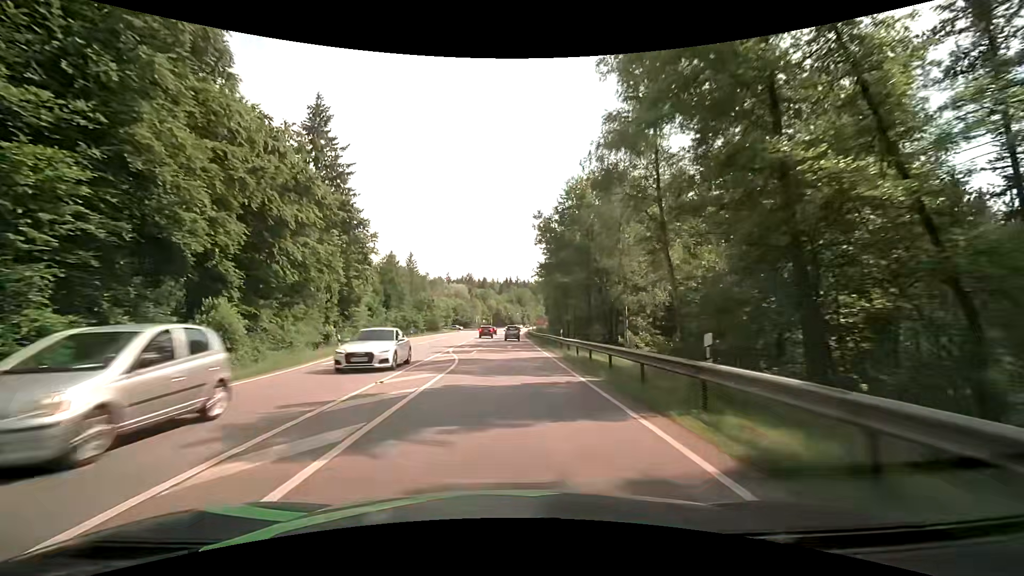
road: secondary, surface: asphalt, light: Day
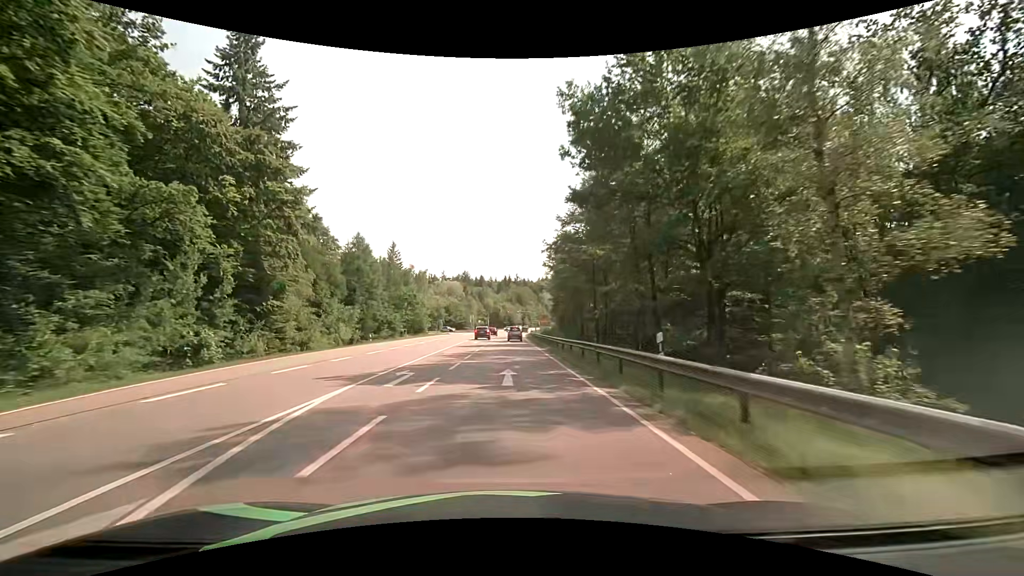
(+0.1, +21.6) m; 0°
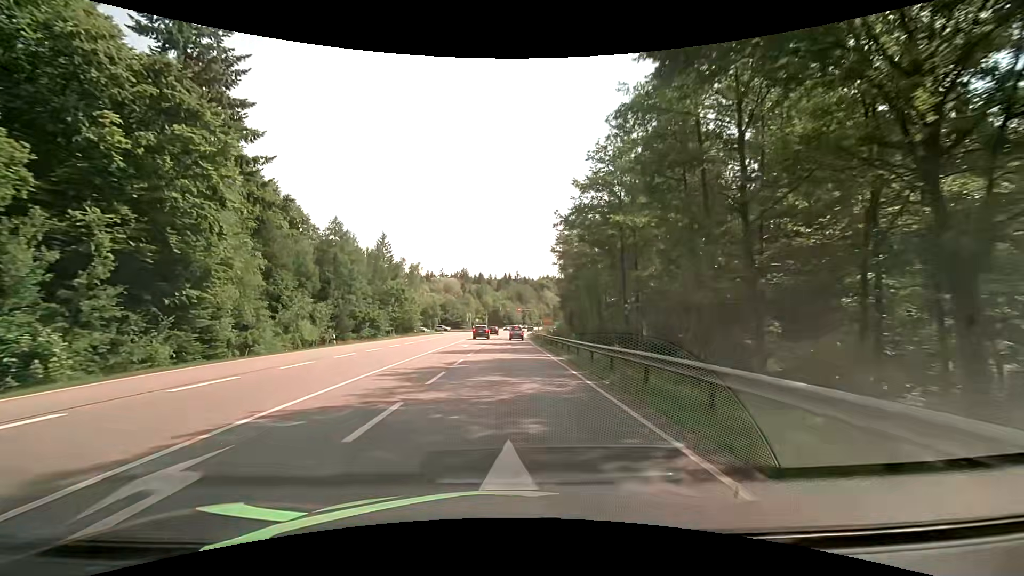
(0.0, +10.8) m; 0°
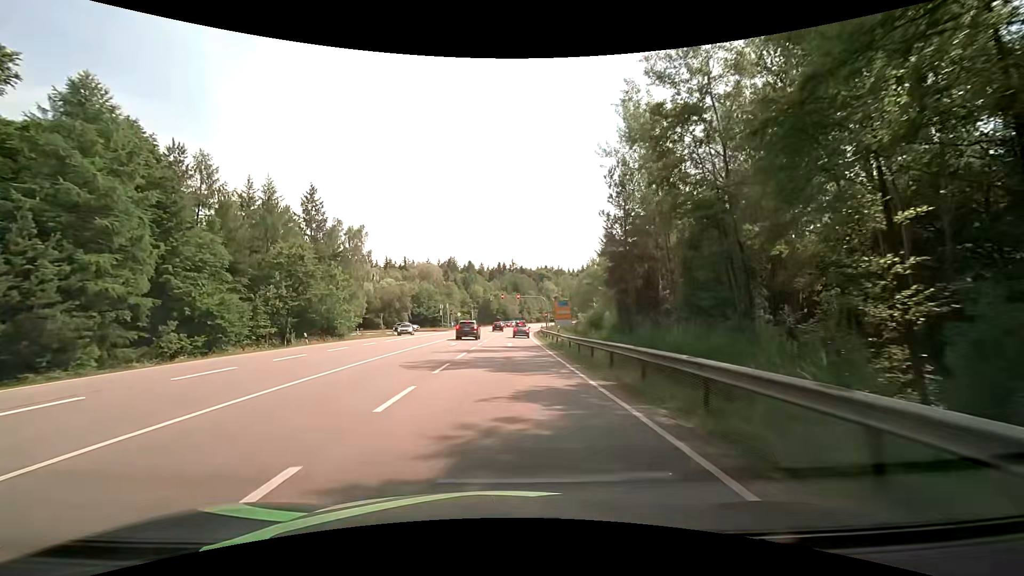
(0.0, +39.7) m; 0°
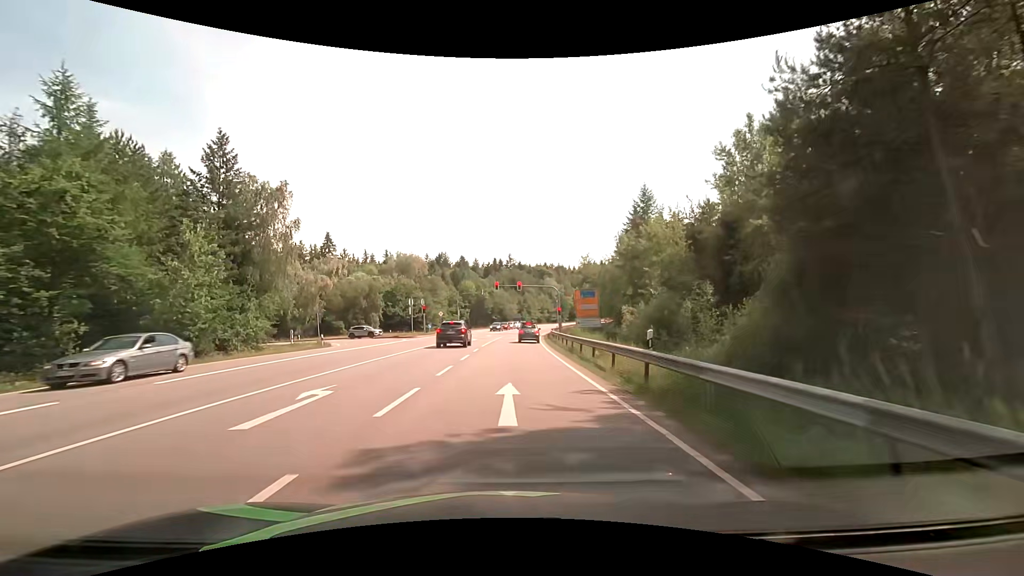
(+0.3, +23.7) m; +1°
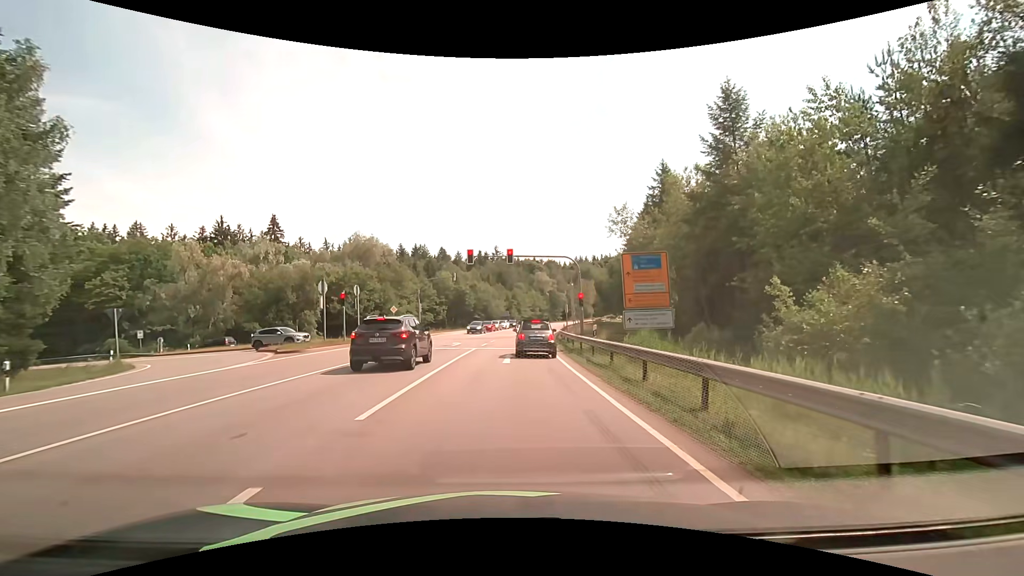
(+0.3, +23.8) m; +1°
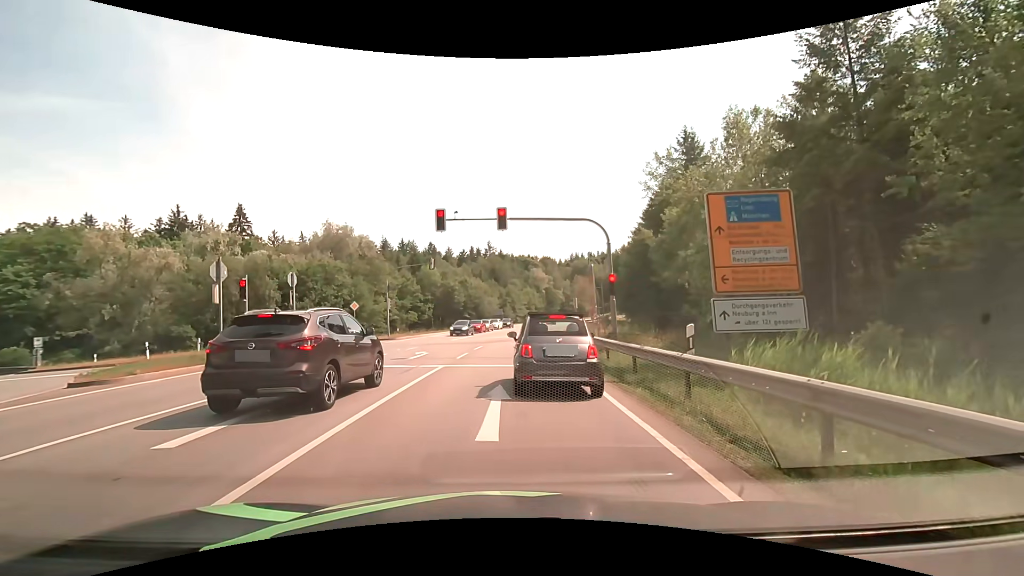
(+0.2, +10.9) m; +2°
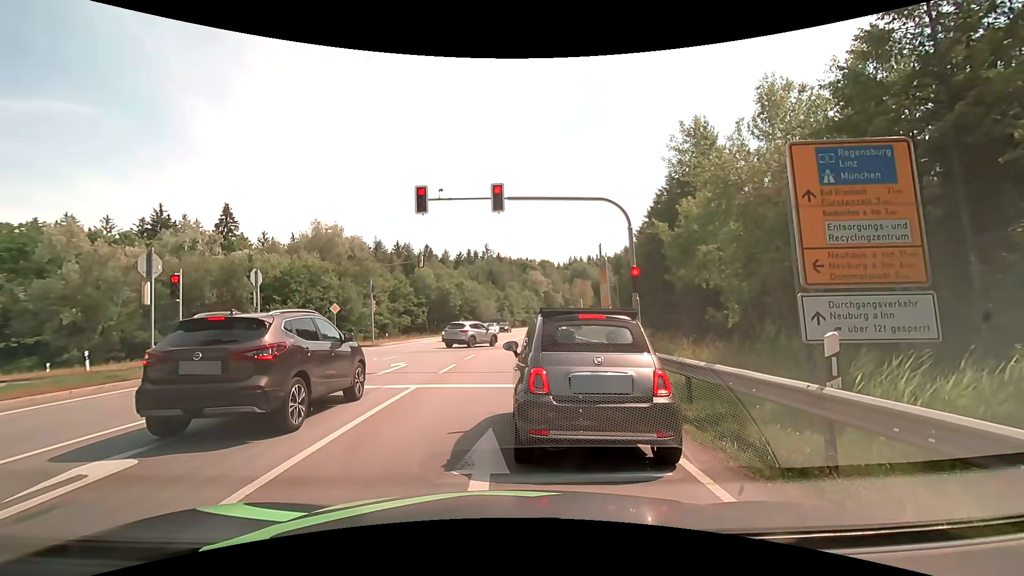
(0.0, +3.7) m; -1°
(0, +10) (0, +20) (+1, +30) (+2, +40) (+3, +50) (+4, +60) (+5, +70) (+7, +80) (+9, +89) (+11, +99) m
